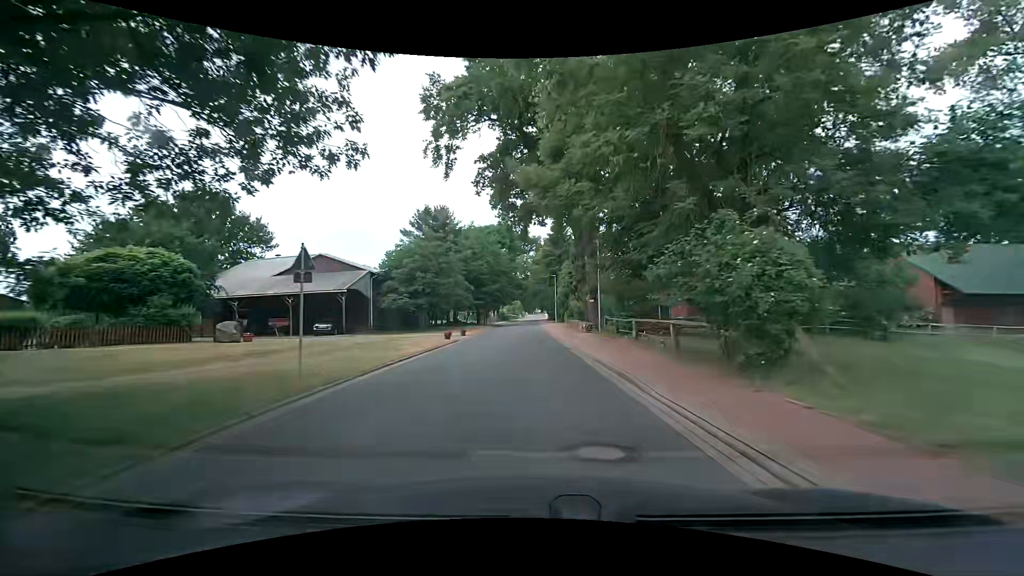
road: tertiary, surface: asphalt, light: Day
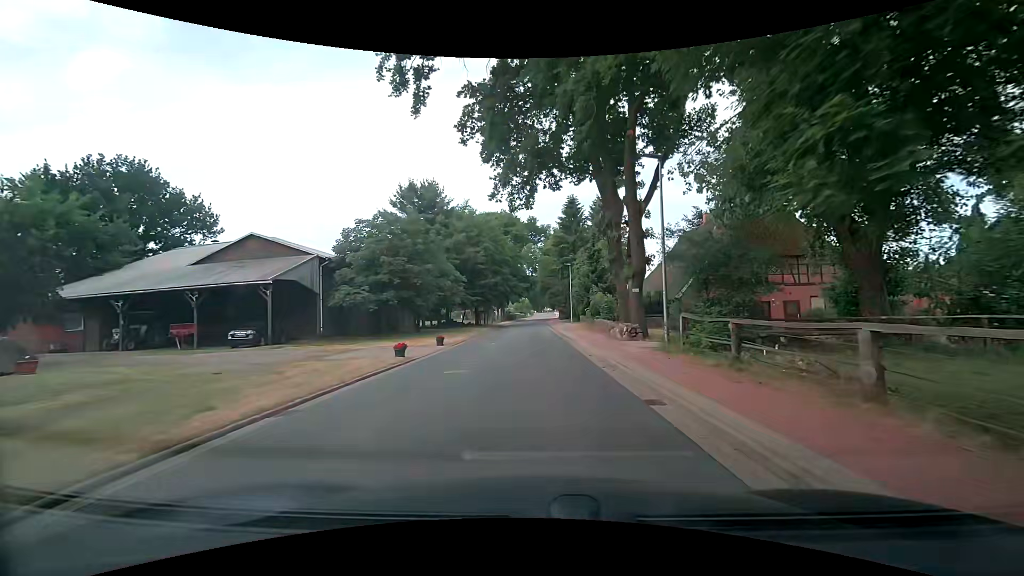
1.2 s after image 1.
(-0.1, +12.6) m; -1°
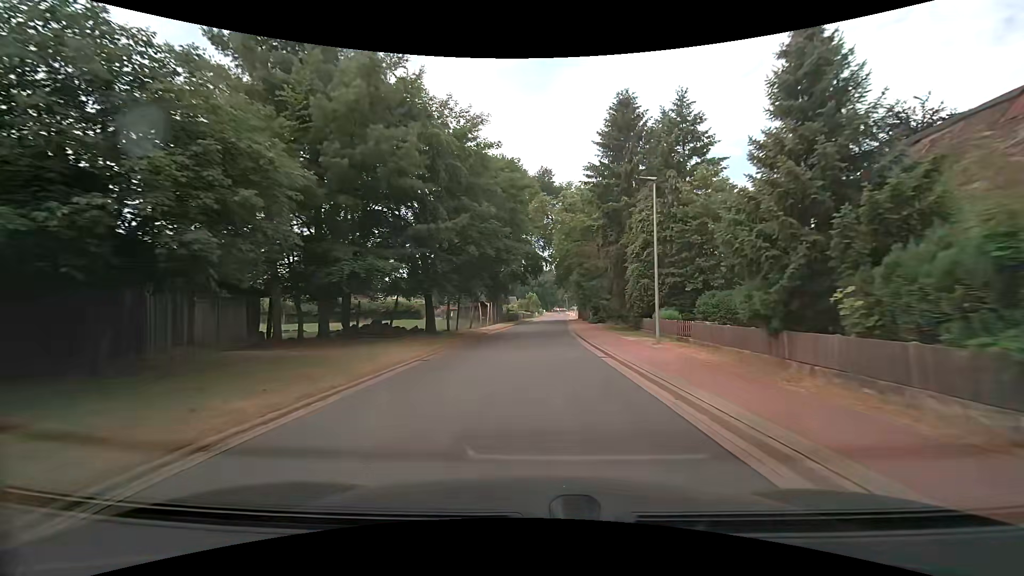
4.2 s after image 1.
(-0.1, +33.0) m; -1°
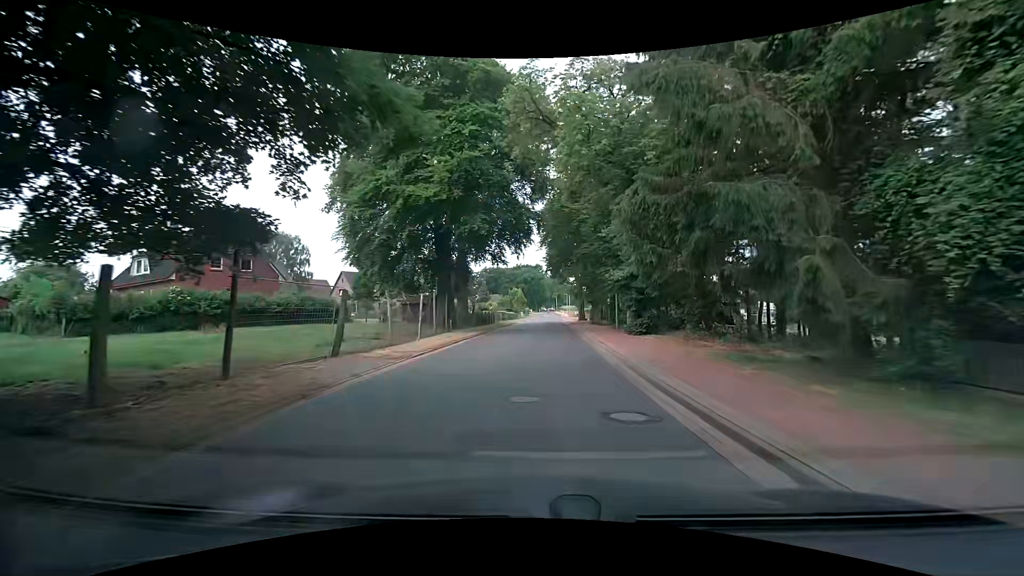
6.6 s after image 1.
(+0.4, +25.1) m; +2°
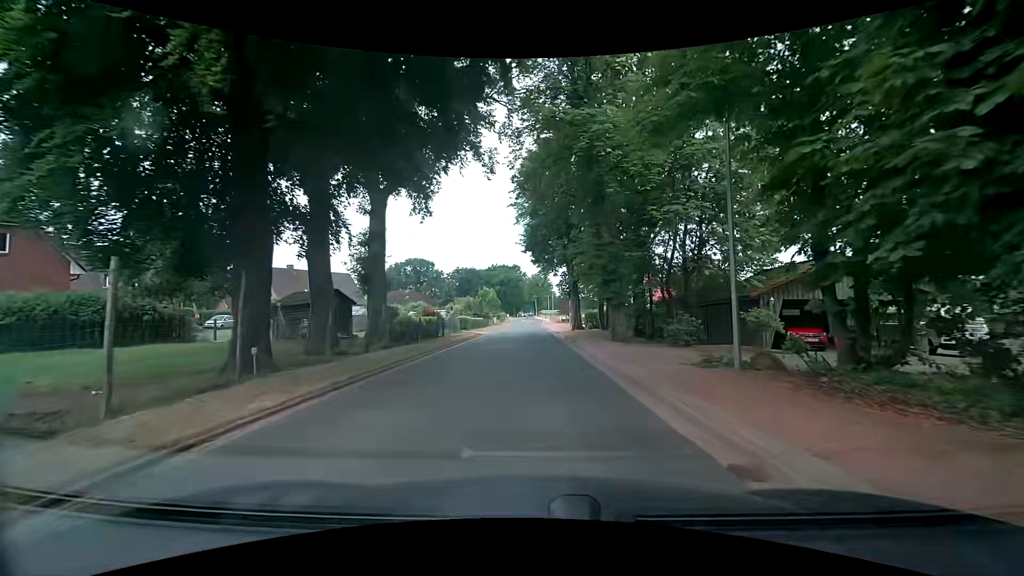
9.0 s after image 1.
(+0.1, +20.7) m; +2°
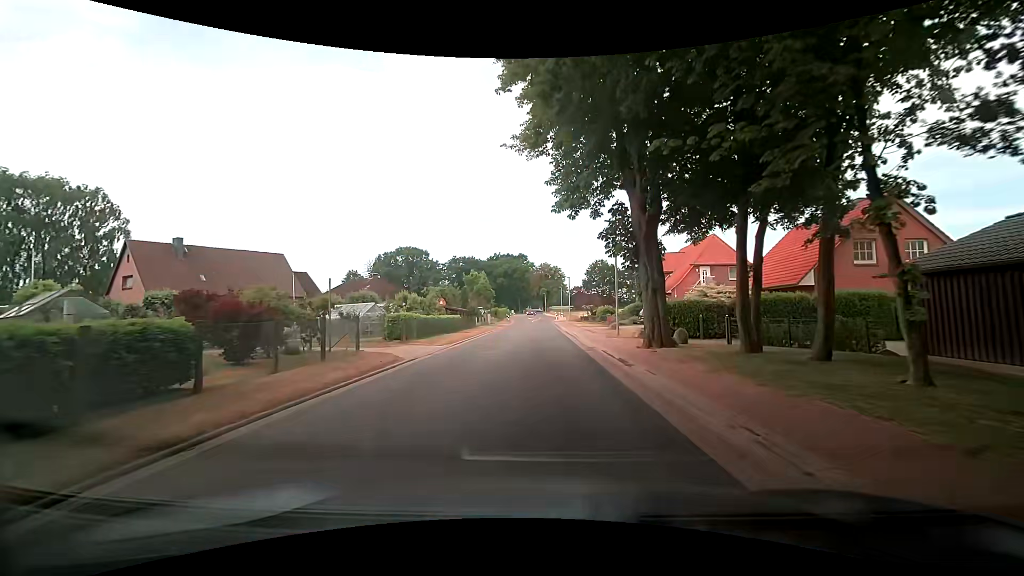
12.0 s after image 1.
(+0.2, +27.2) m; -1°
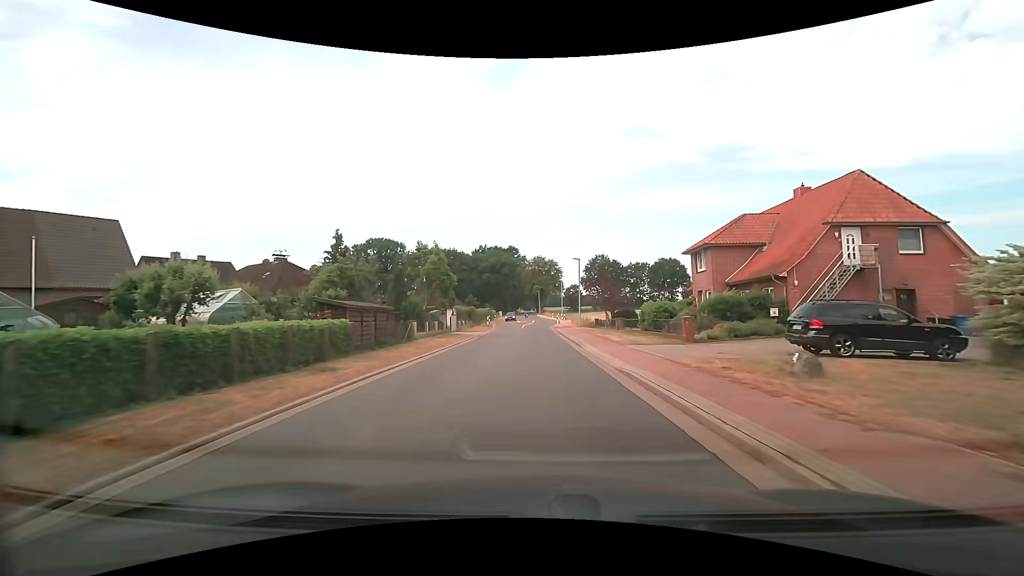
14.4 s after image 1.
(0.0, +25.0) m; +1°
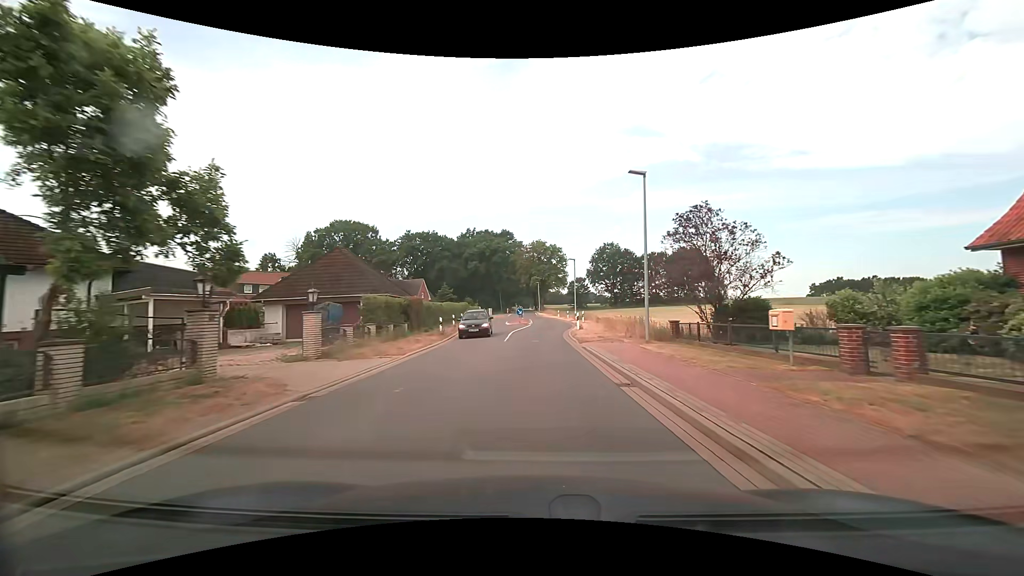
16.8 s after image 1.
(+0.1, +27.4) m; +1°
(0, +10) (0, +20) (0, +30) (+1, +40) (+1, +50) (+1, +60) (0, +70) (0, +80) (-1, +90) (-1, +100) m
